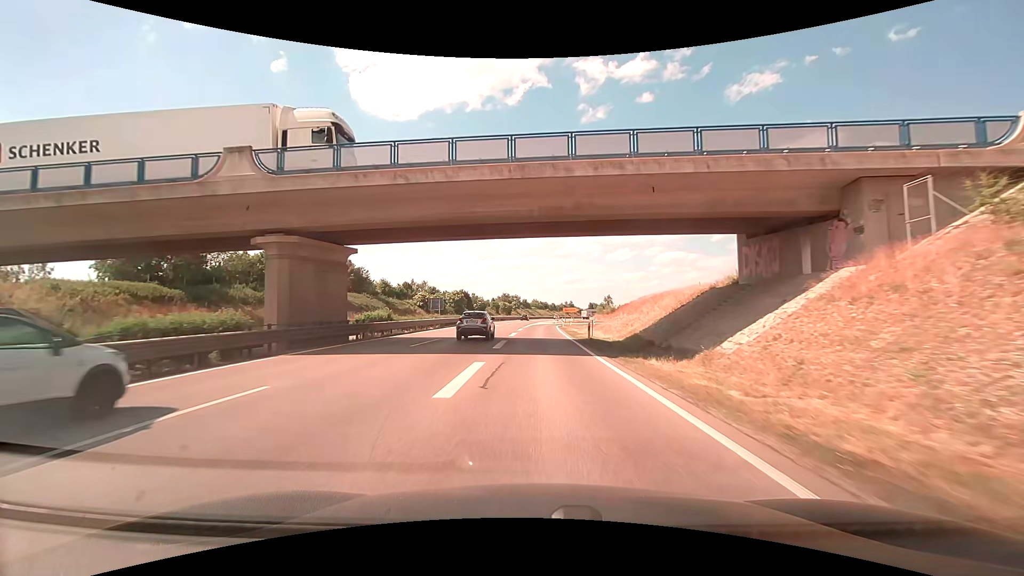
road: trunk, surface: asphalt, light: Day
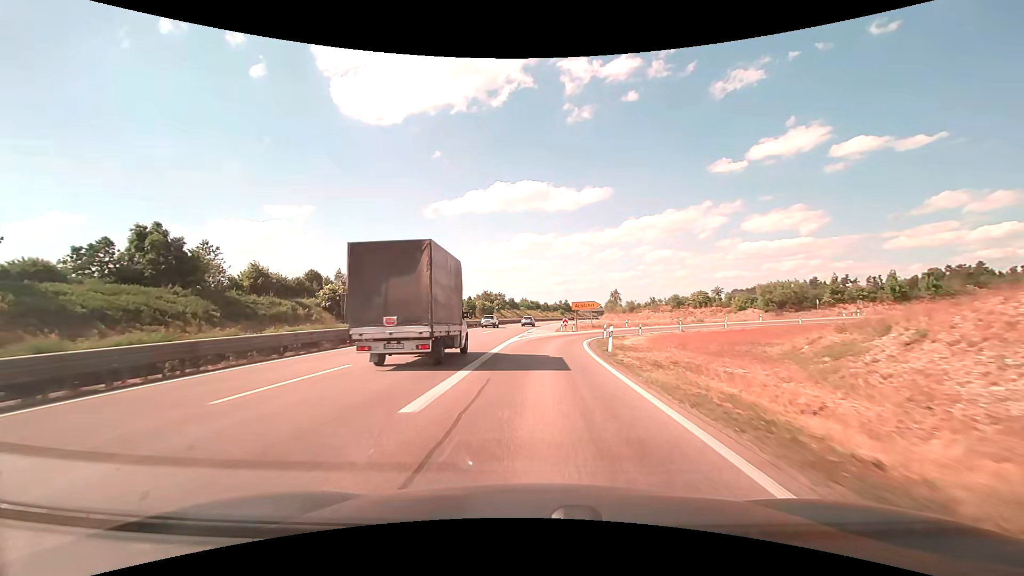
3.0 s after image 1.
(+0.2, +47.9) m; +1°
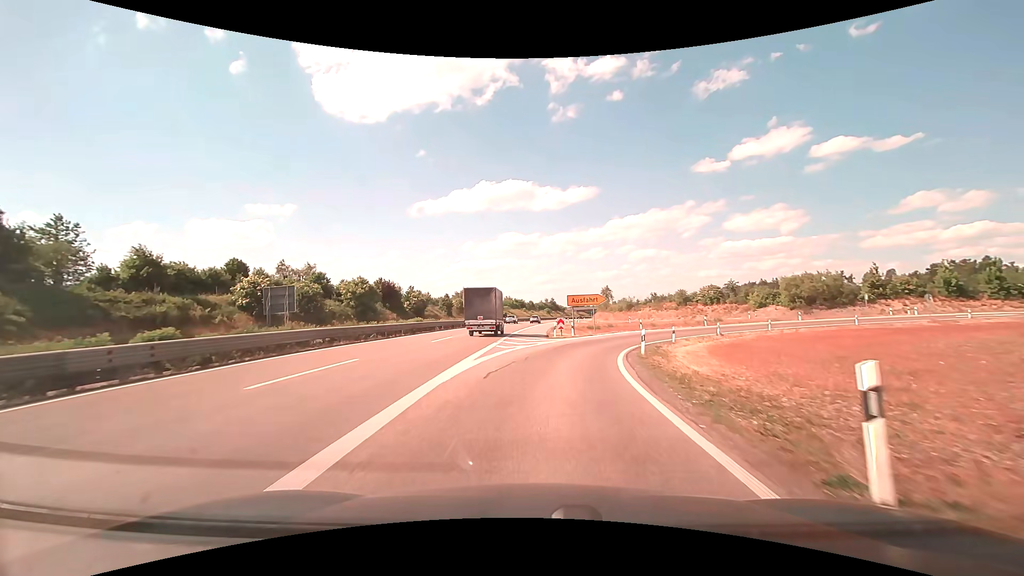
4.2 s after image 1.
(+0.2, +15.5) m; +1°
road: trunk_link
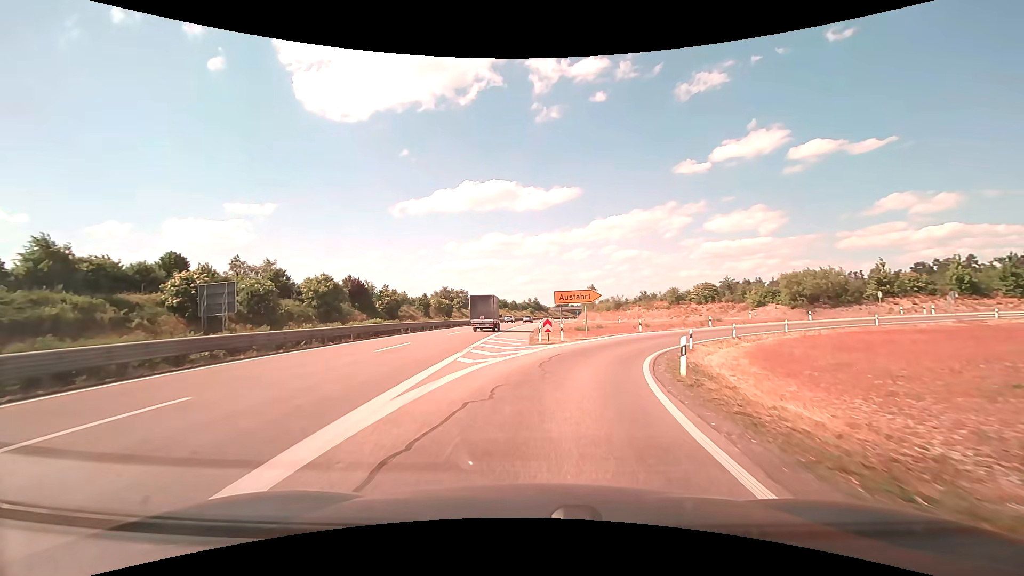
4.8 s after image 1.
(+0.1, +7.0) m; +2°
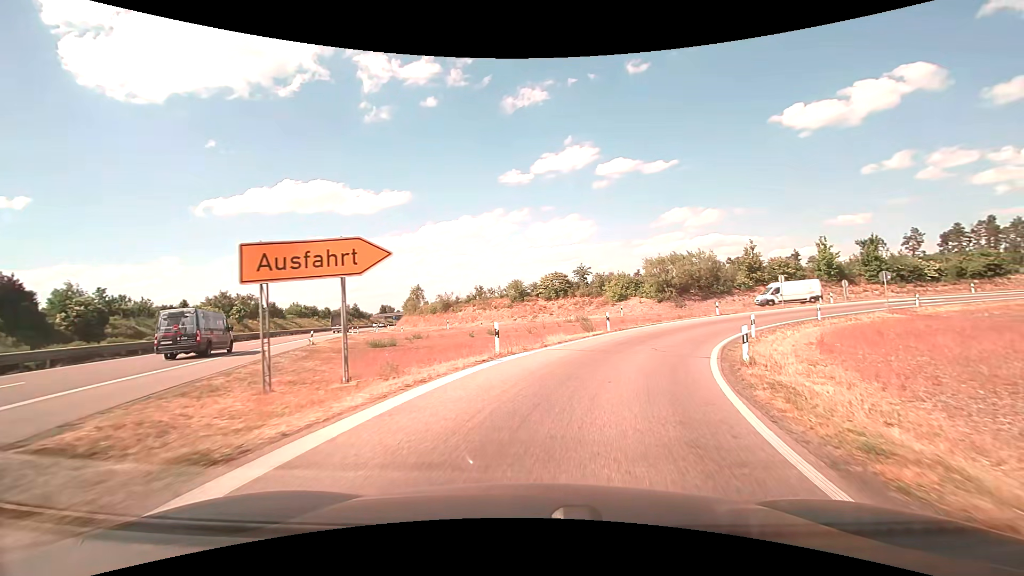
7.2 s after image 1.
(+3.5, +24.0) m; +19°
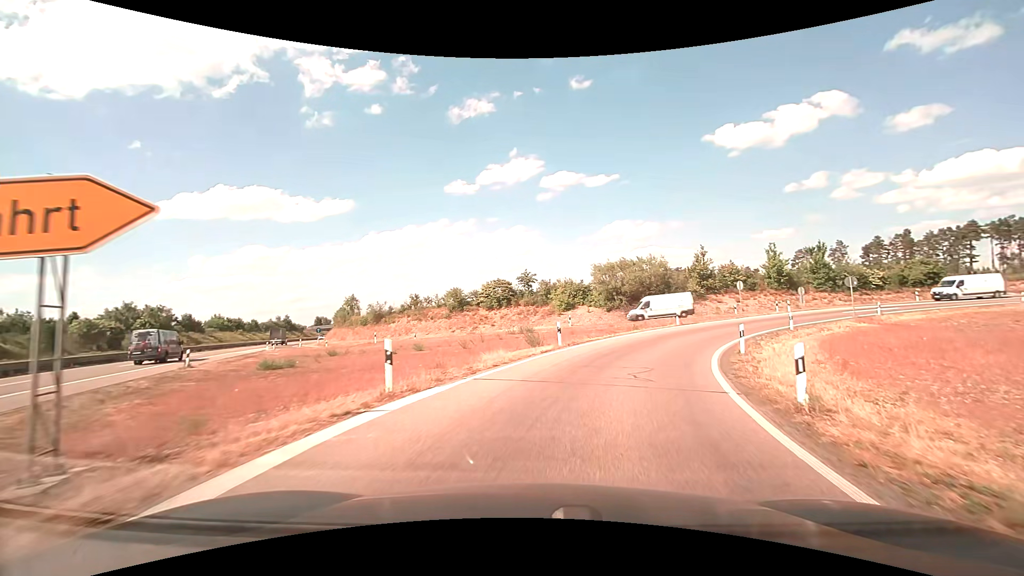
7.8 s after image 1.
(+0.3, +5.7) m; +6°
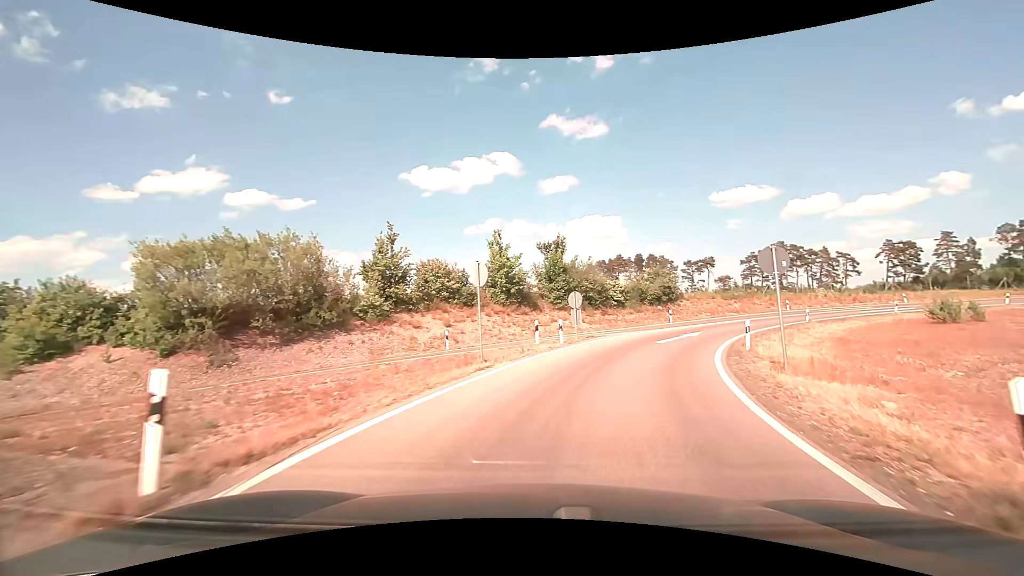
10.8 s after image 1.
(+9.0, +29.0) m; +34°
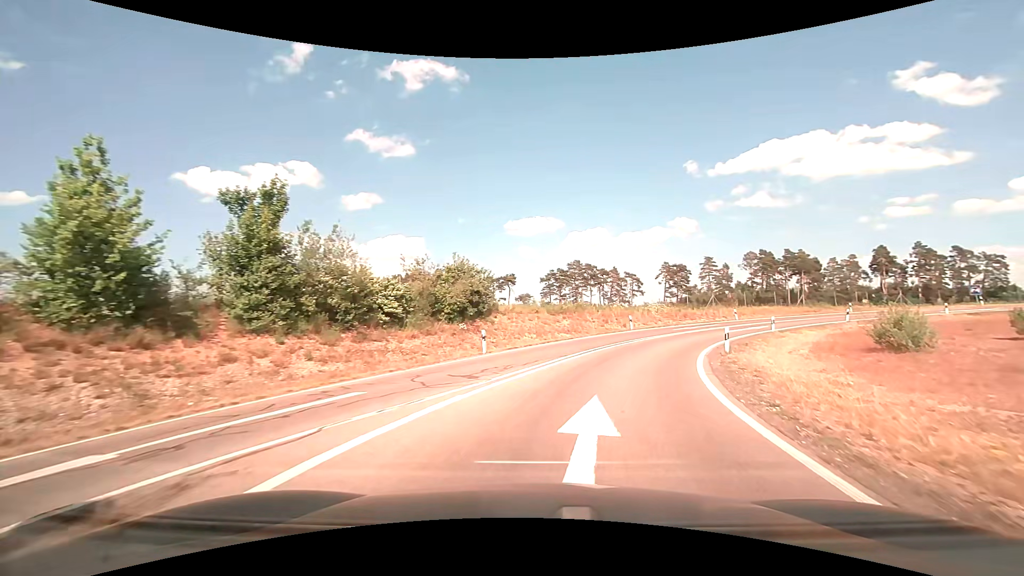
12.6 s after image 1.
(+3.7, +19.1) m; +22°
(+1, +10) (+4, +19) (+9, +28) (+15, +36) (+22, +43) (+31, +48) (+40, +52) (+50, +53) (+60, +53) (+70, +51) m
